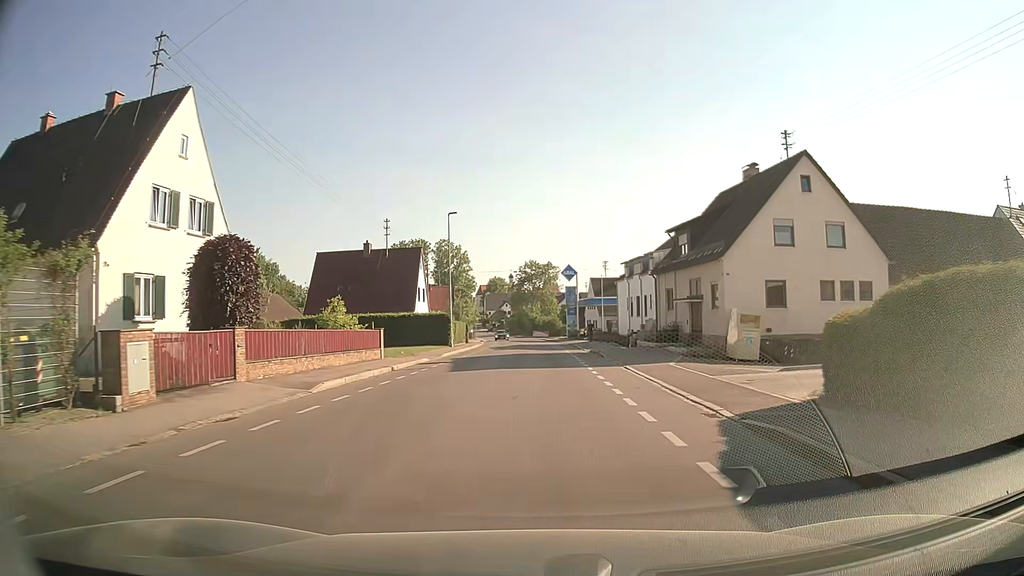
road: tertiary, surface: asphalt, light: Day
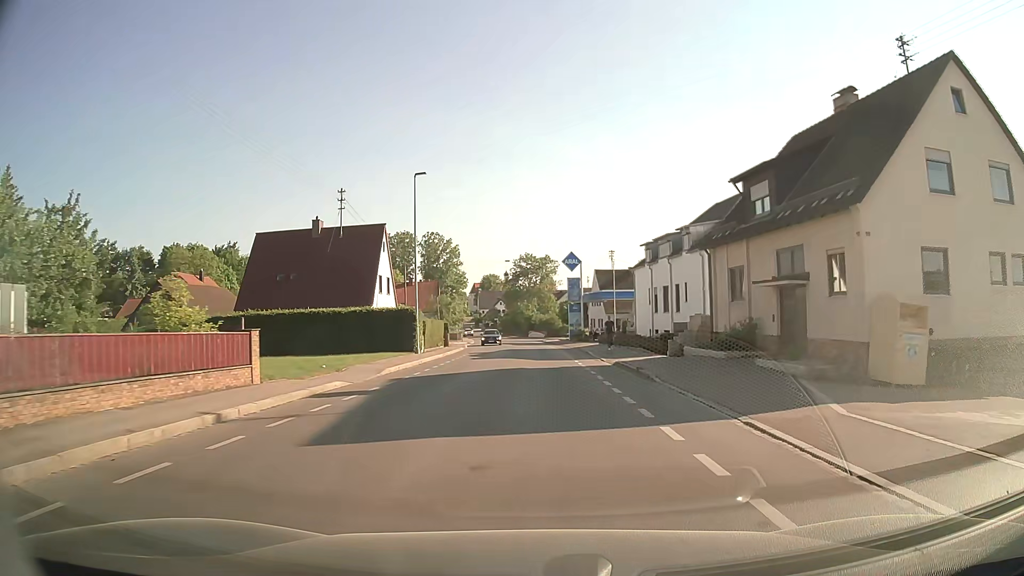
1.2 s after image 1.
(0.0, +13.6) m; 0°
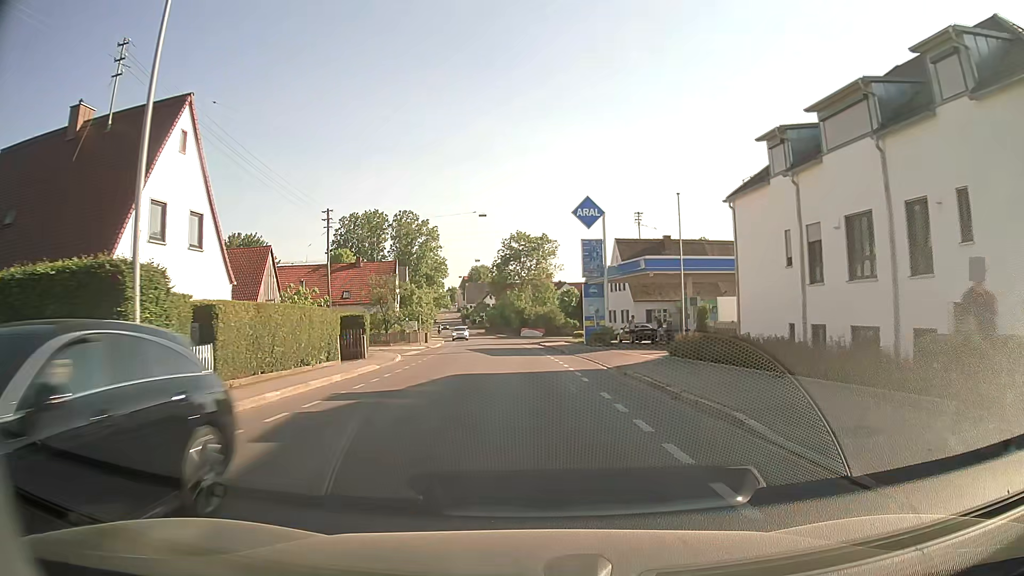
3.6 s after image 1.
(+0.1, +27.7) m; +1°
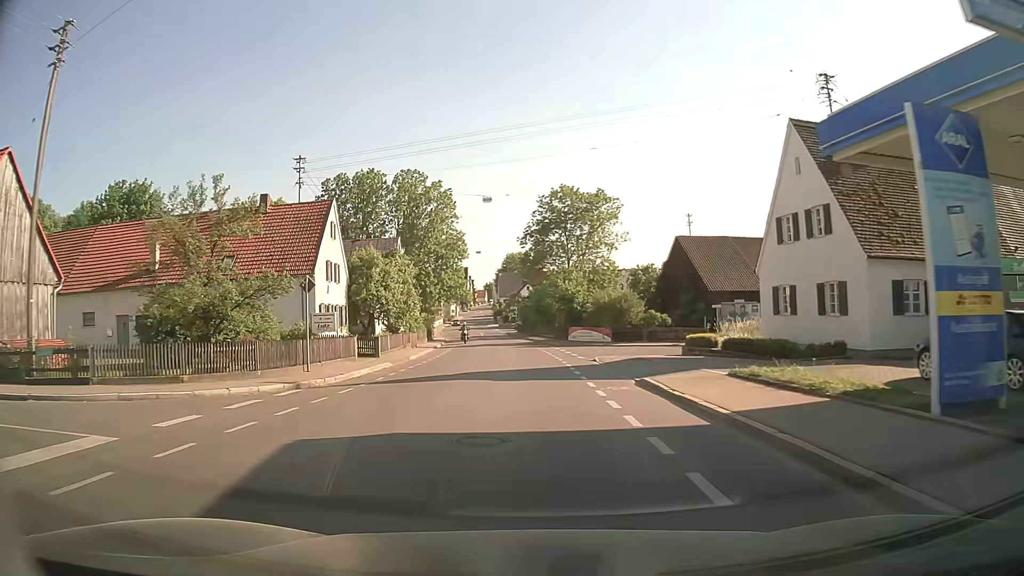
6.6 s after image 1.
(-1.1, +35.8) m; -4°
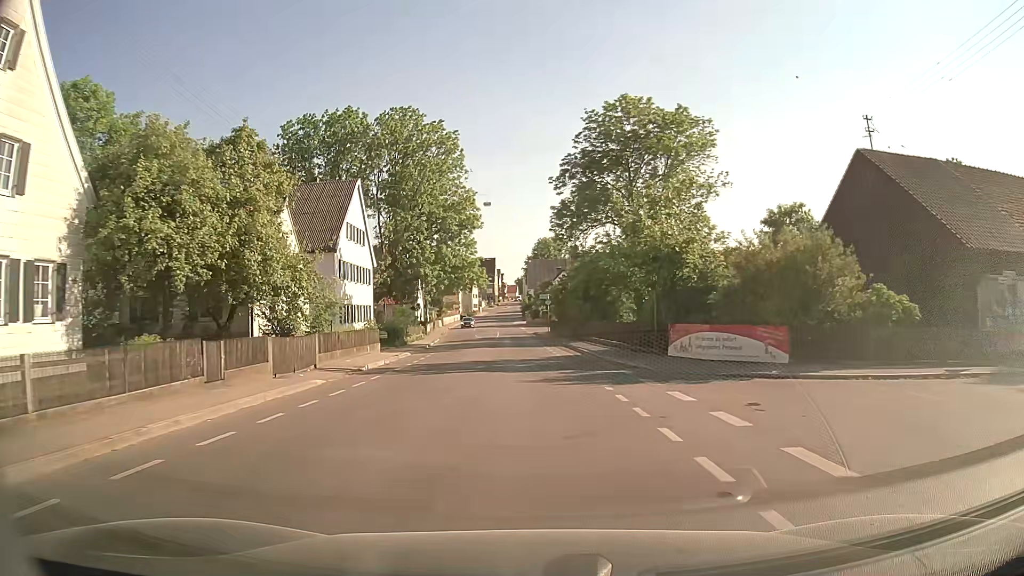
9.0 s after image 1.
(-0.6, +29.4) m; -3°
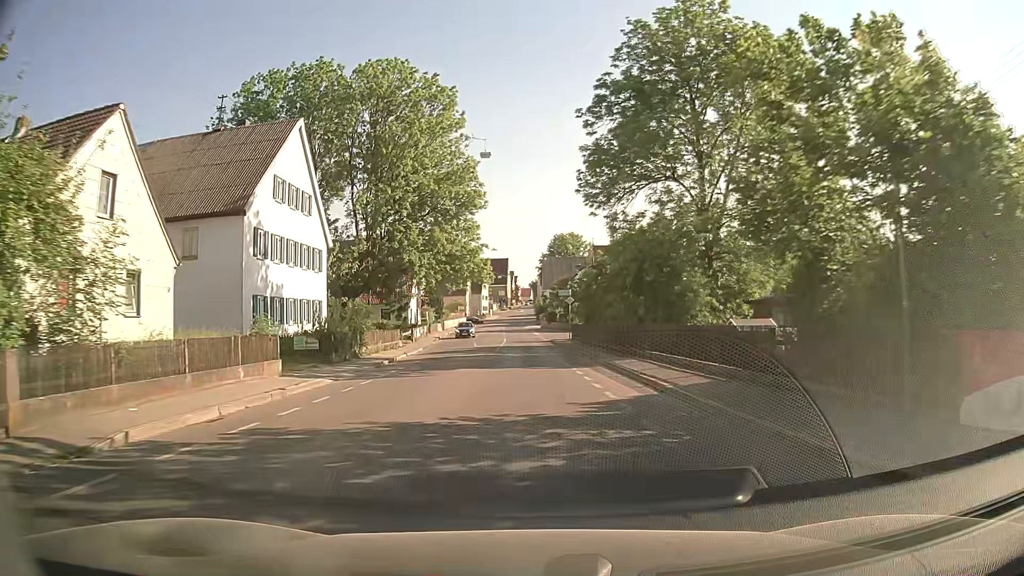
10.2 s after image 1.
(-0.1, +15.2) m; -1°
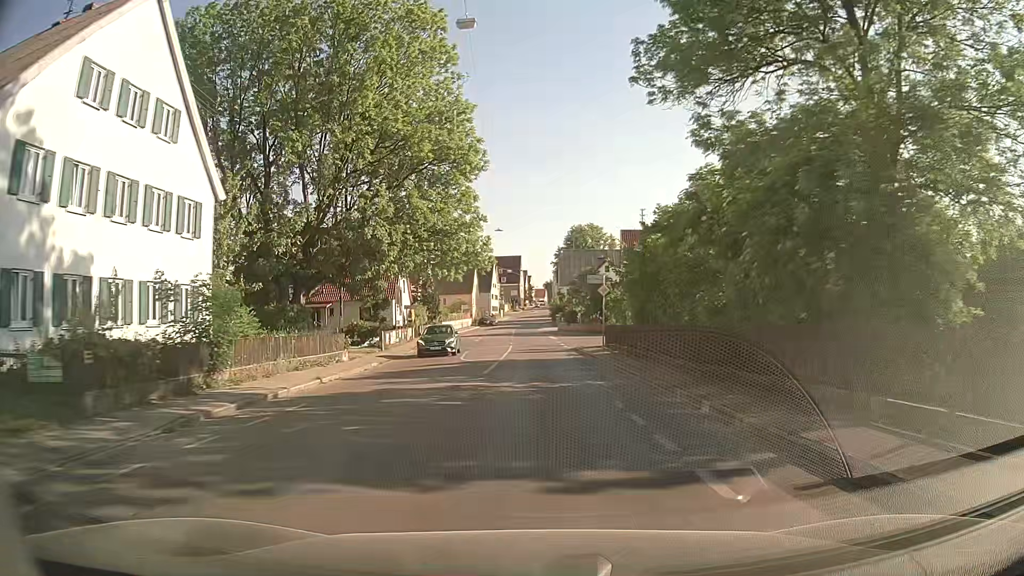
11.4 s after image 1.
(-0.1, +15.4) m; -1°
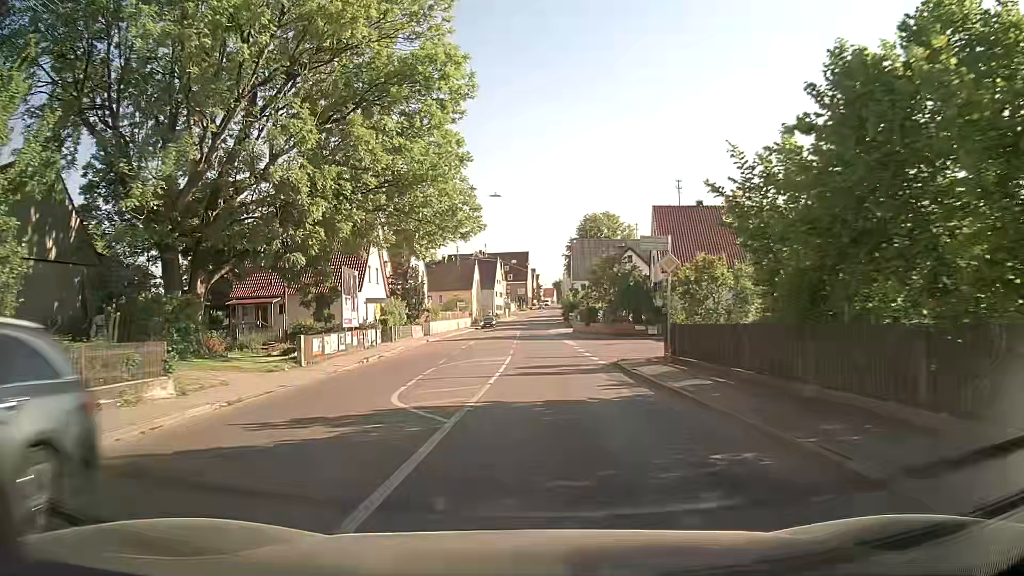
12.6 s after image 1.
(-0.2, +14.8) m; -1°
(0, +10) (0, +20) (0, +30) (0, +40) (0, +50) (0, +60) (0, +70) (+1, +80) (+1, +90) (+2, +100) m
